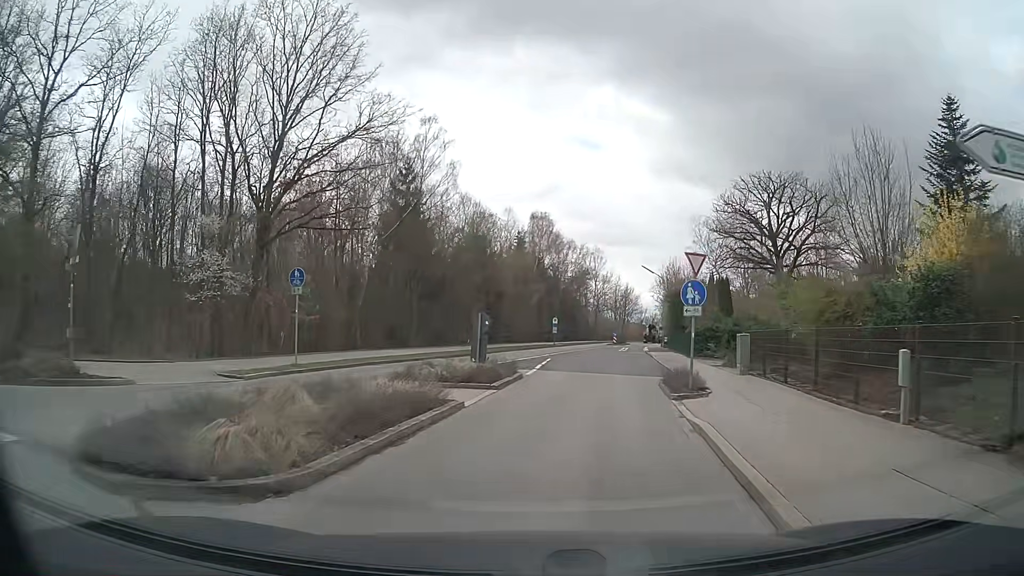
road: tertiary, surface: asphalt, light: Day
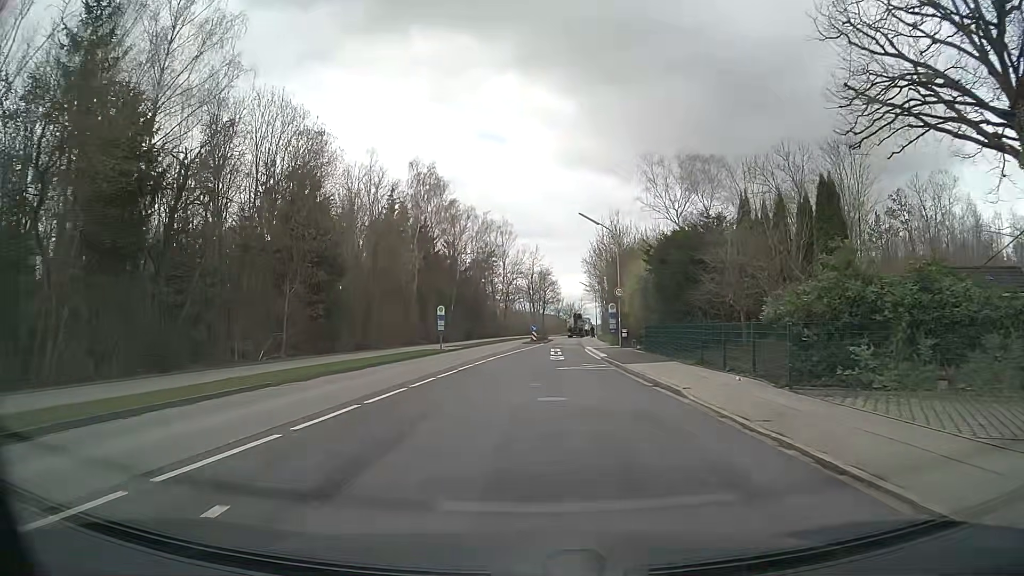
(+2.7, +28.0) m; +7°
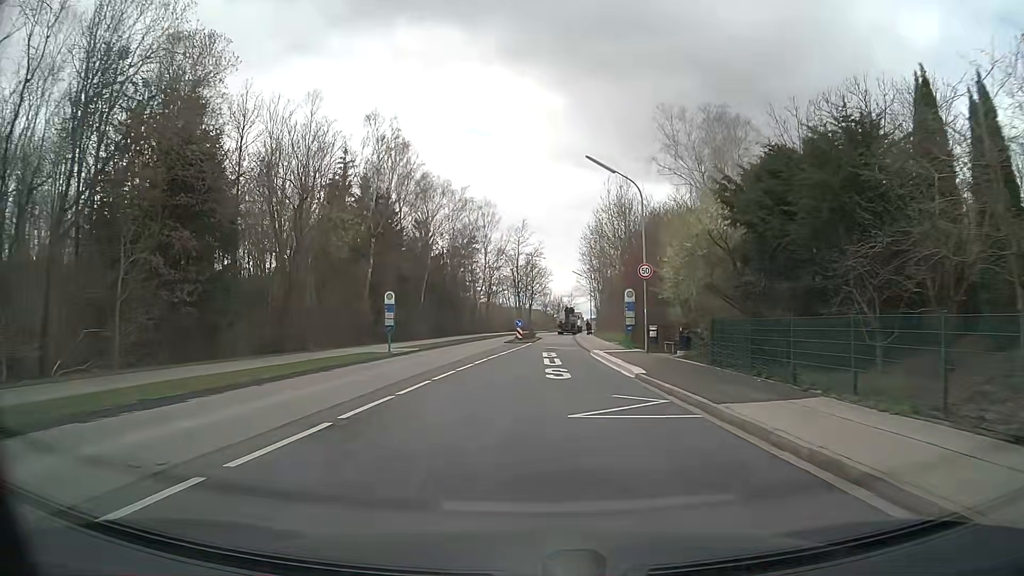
(+0.2, +13.5) m; +1°
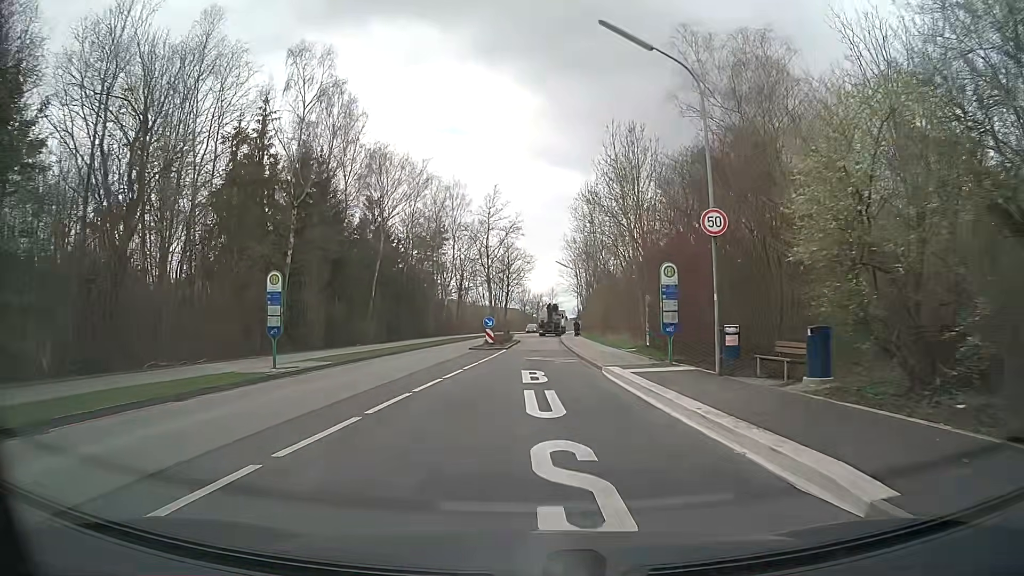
(+0.3, +13.3) m; +1°
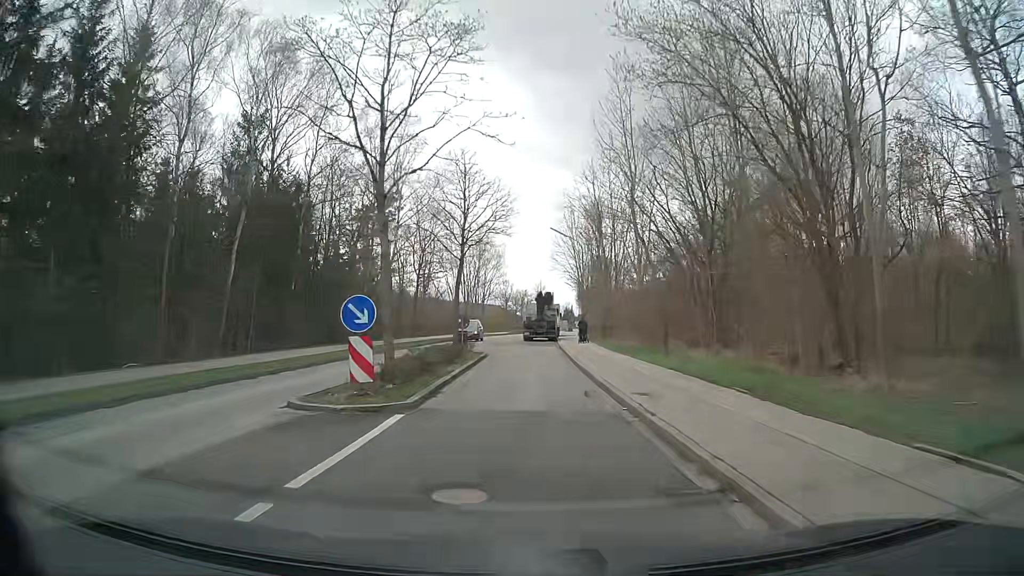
(+0.7, +25.9) m; +2°
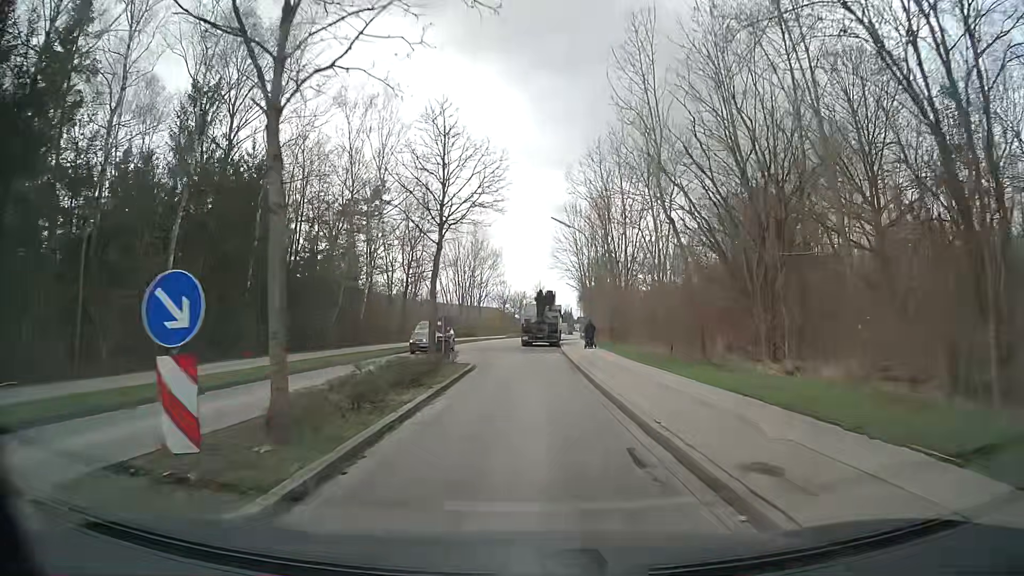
(0.0, +6.0) m; 0°
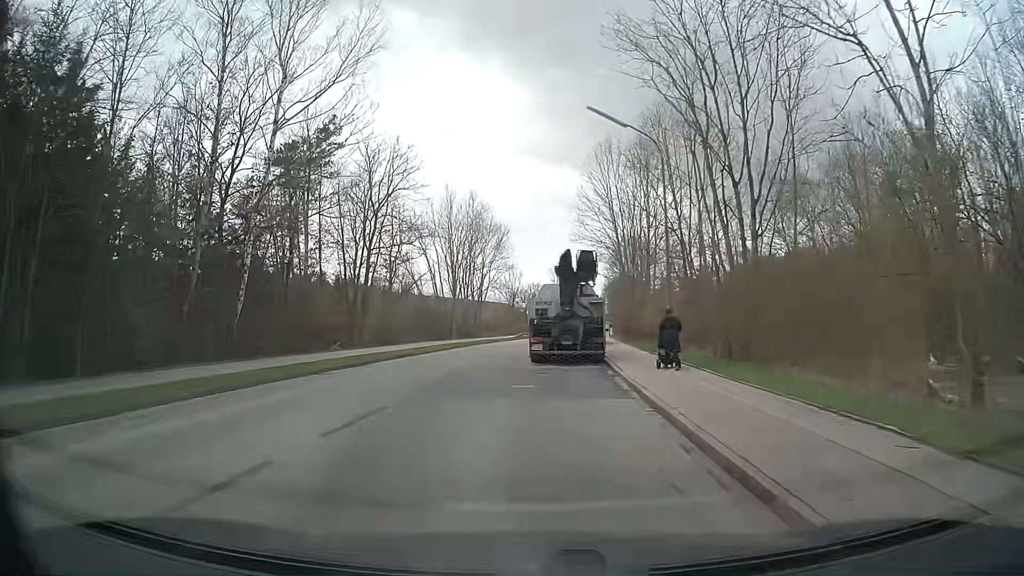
(0.0, +21.9) m; -2°
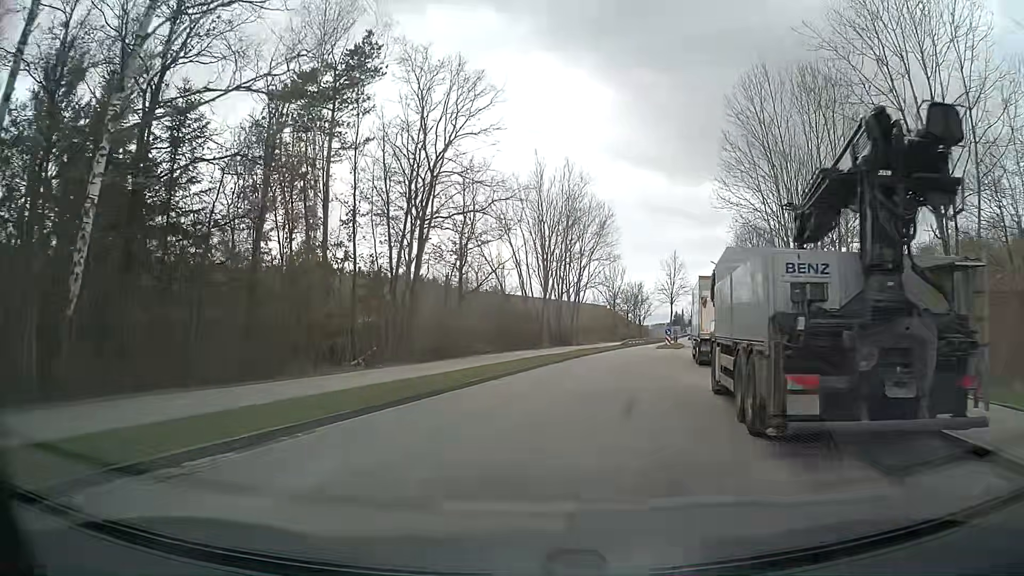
(-1.3, +15.4) m; -9°
(+1, +10) (+2, +20) (+5, +30) (+8, +39) (+12, +48) (+15, +58) (+18, +67) (+21, +77) (+24, +86) (+27, +96) m
